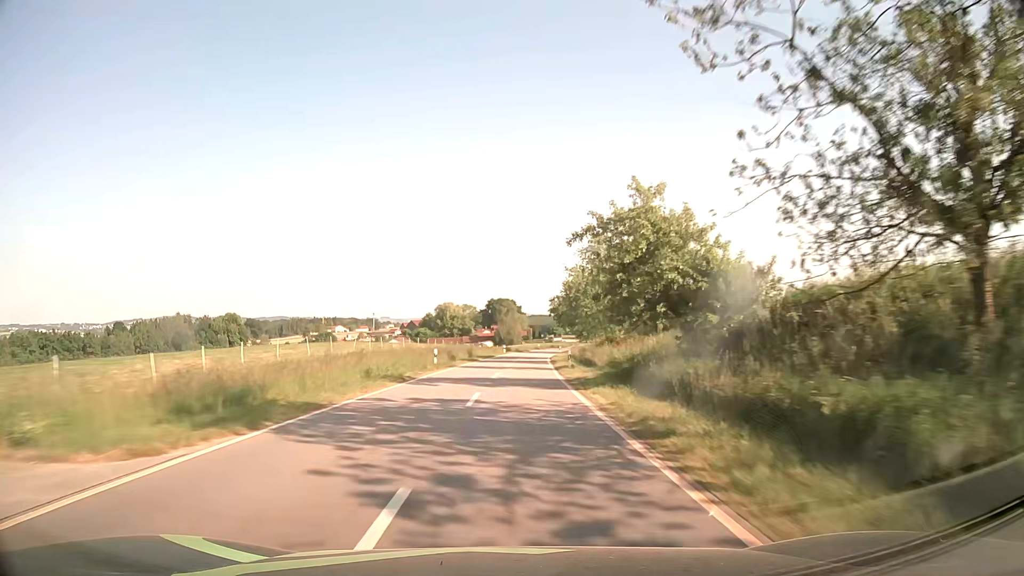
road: tertiary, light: Day
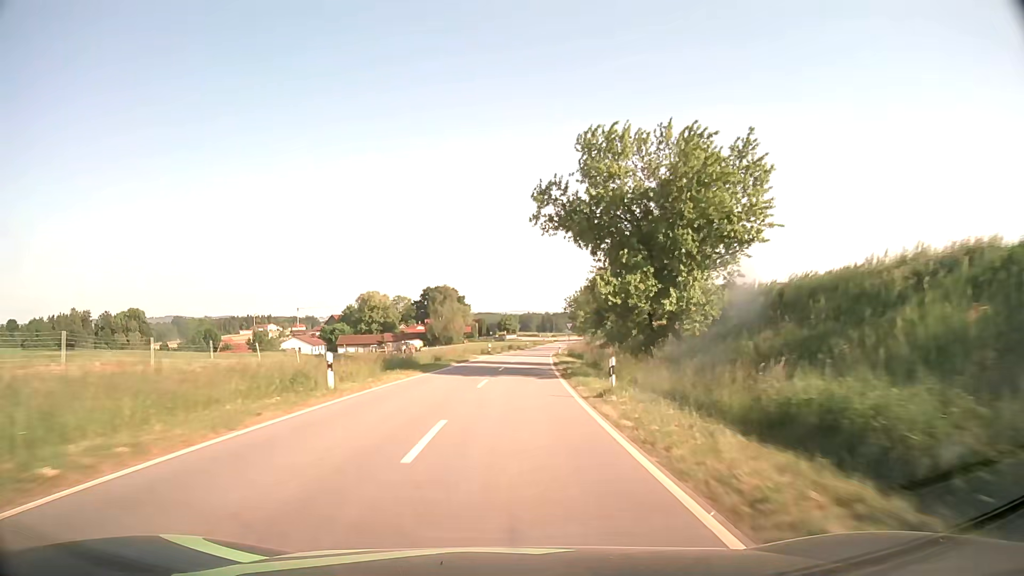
(+2.9, +67.3) m; +5°
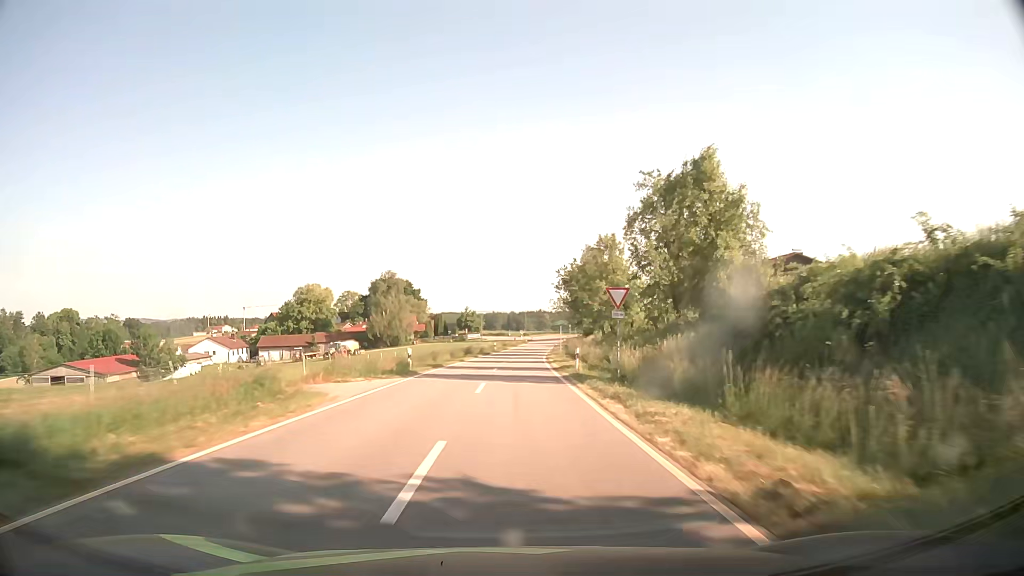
(+0.9, +38.6) m; +3°
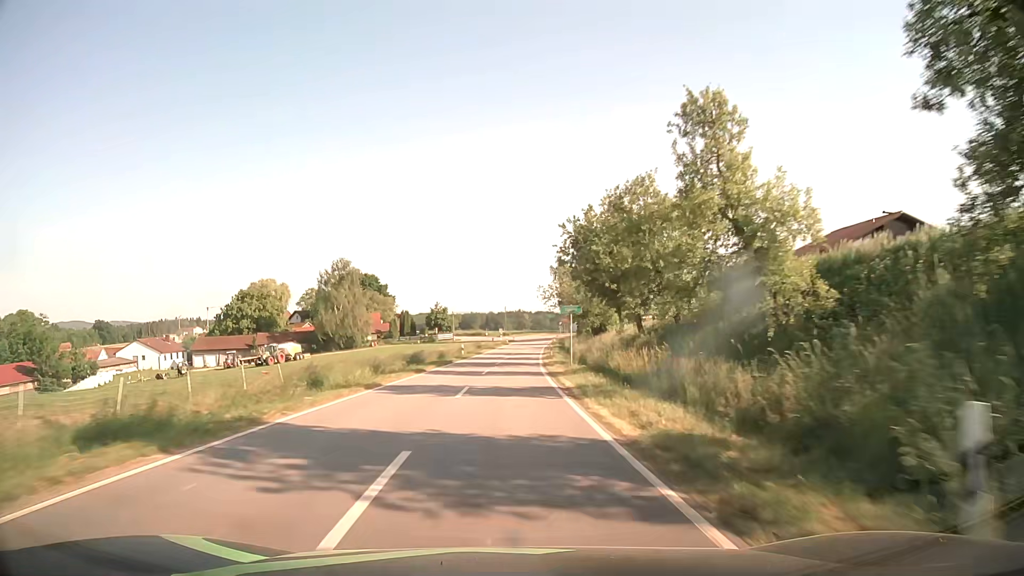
(+0.6, +24.8) m; +2°
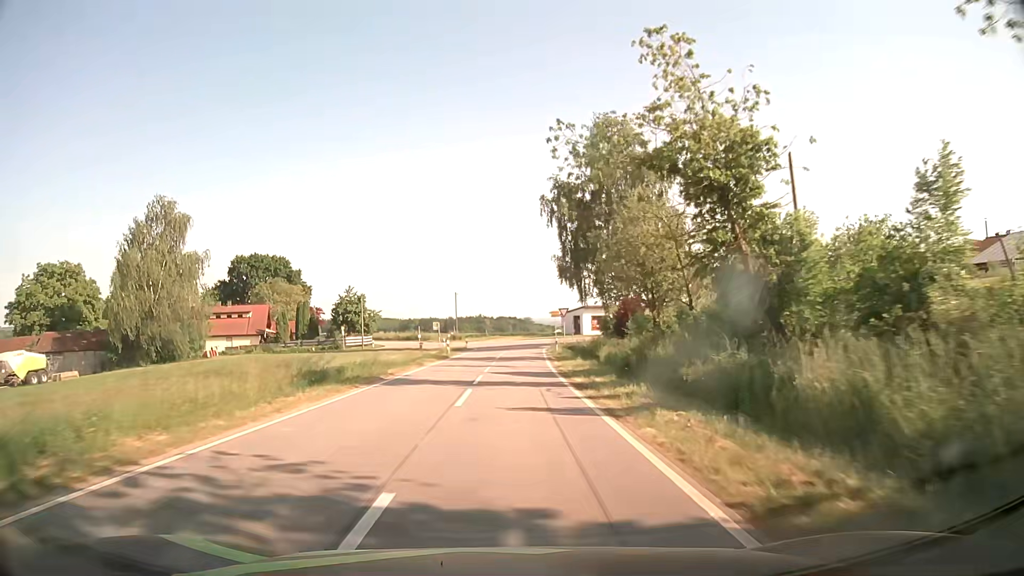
(+1.3, +57.6) m; +3°
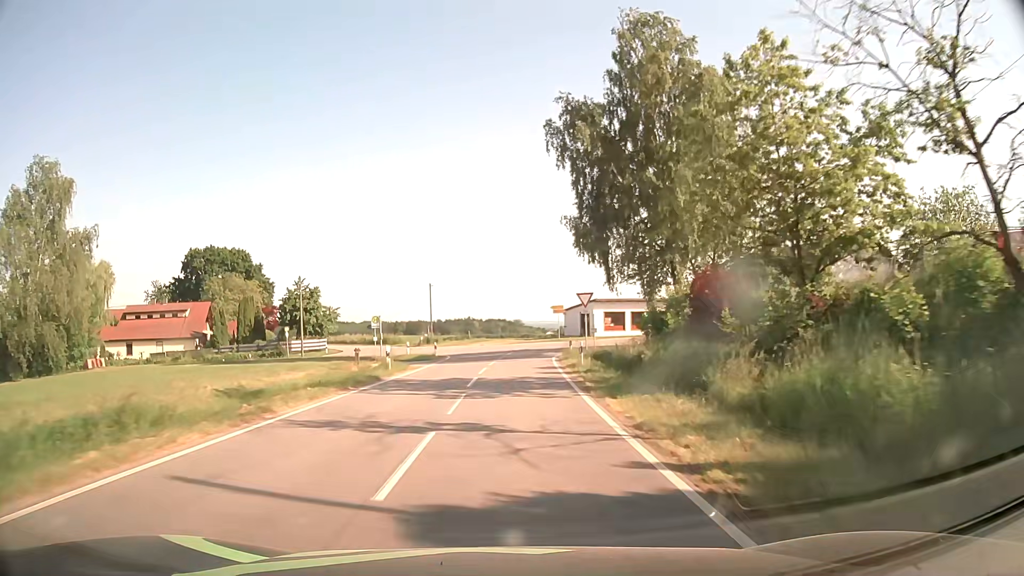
(+0.1, +19.5) m; +1°
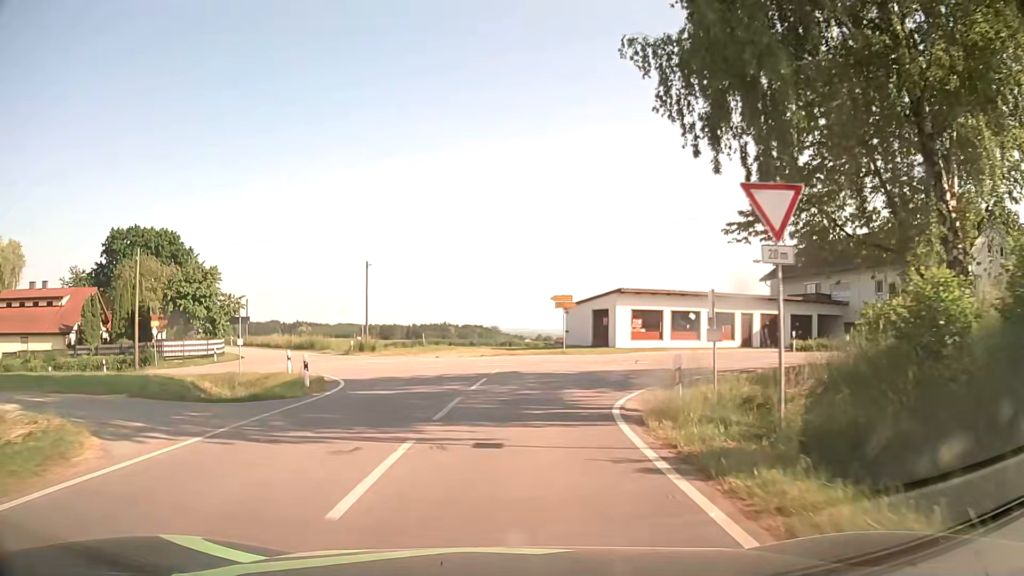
(+0.3, +24.2) m; +2°
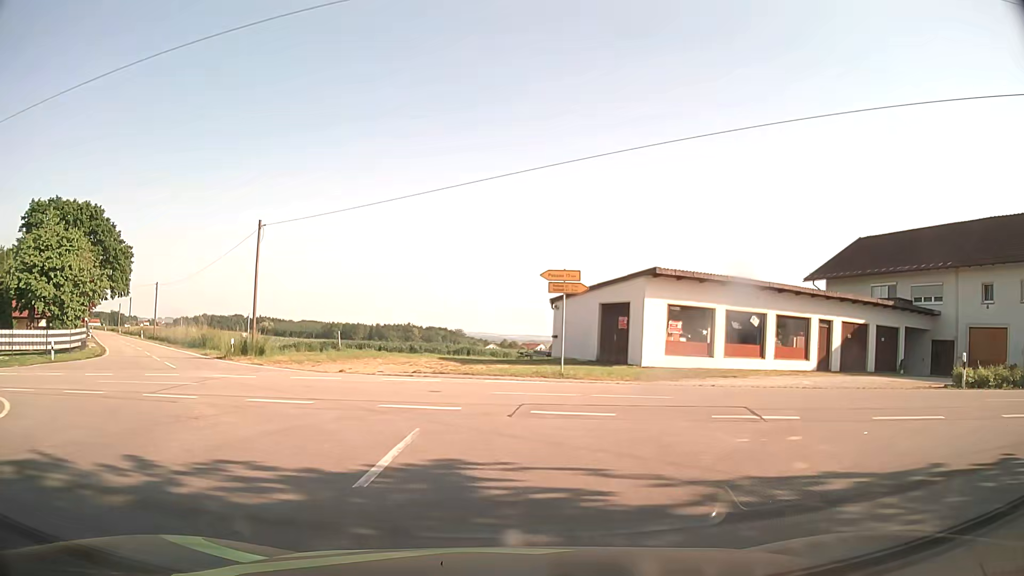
(+0.4, +16.6) m; +4°
(0, +10) (-5, +18) (-15, +21) (-25, +21) (-35, +21) (-45, +21) (-55, +20) (-65, +19) (-74, +17) (-84, +15) m
